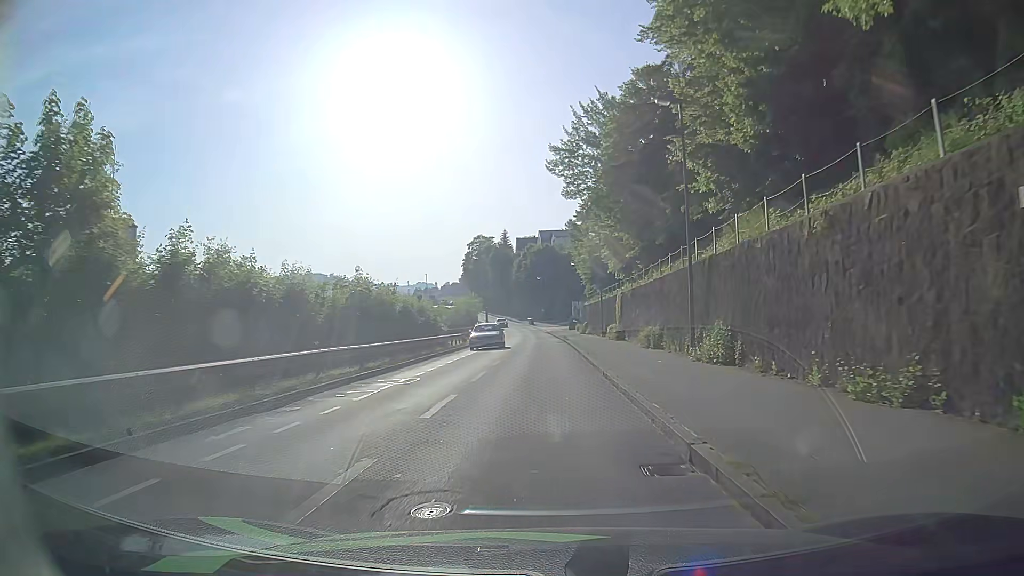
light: Day
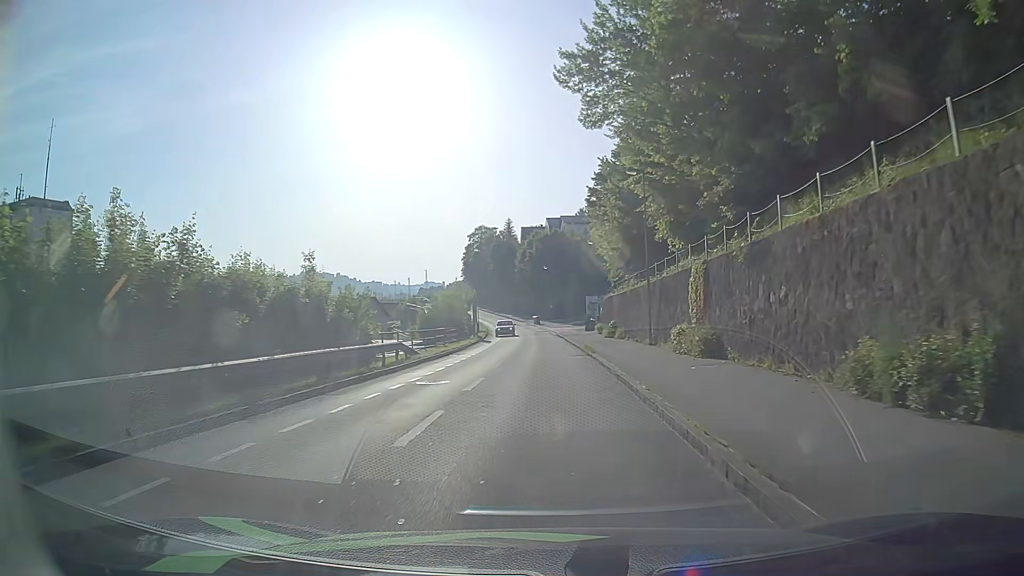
(0.0, +20.3) m; 0°
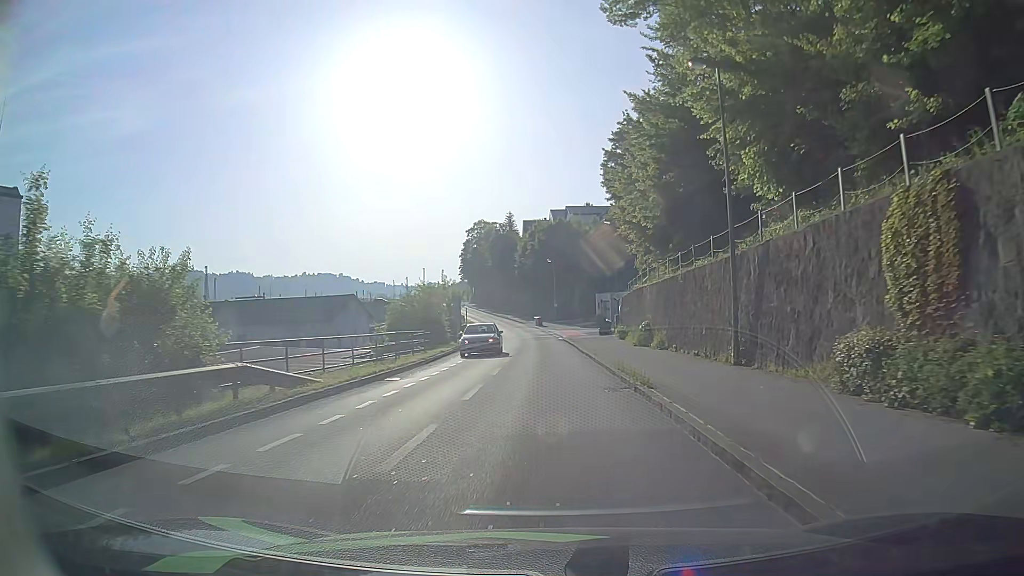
(0.0, +13.2) m; 0°
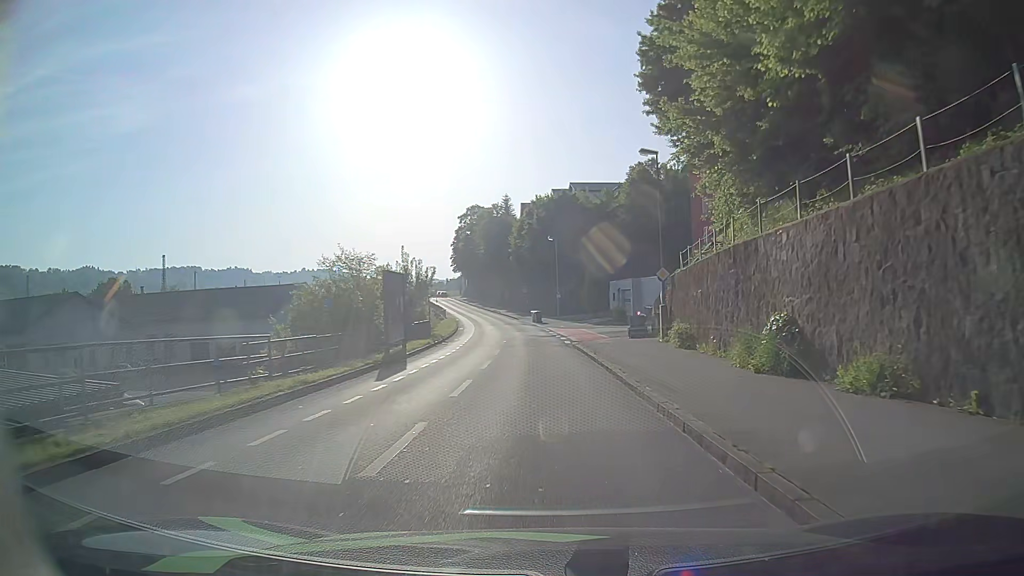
(+0.1, +18.3) m; +1°
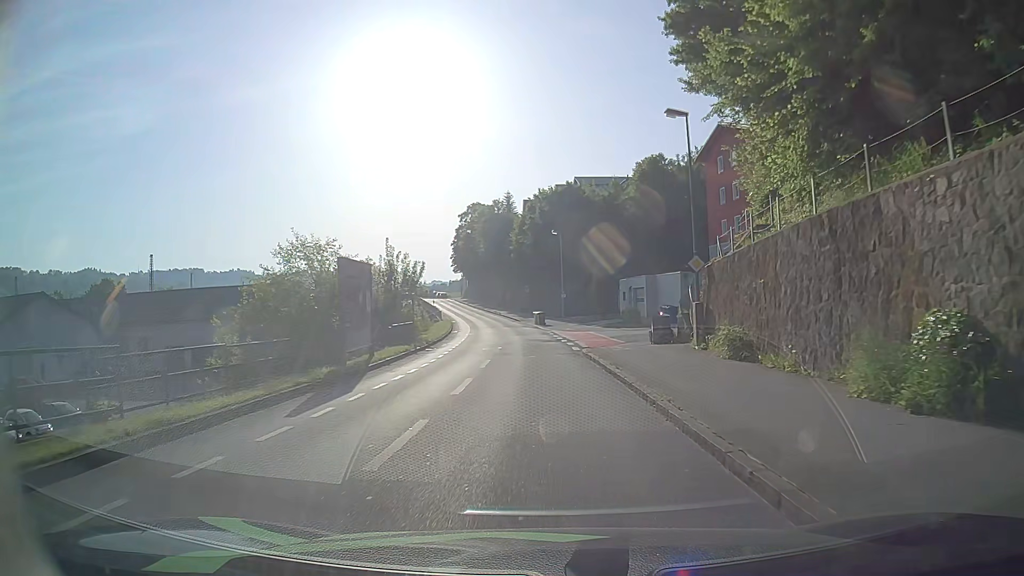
(0.0, +5.8) m; -1°
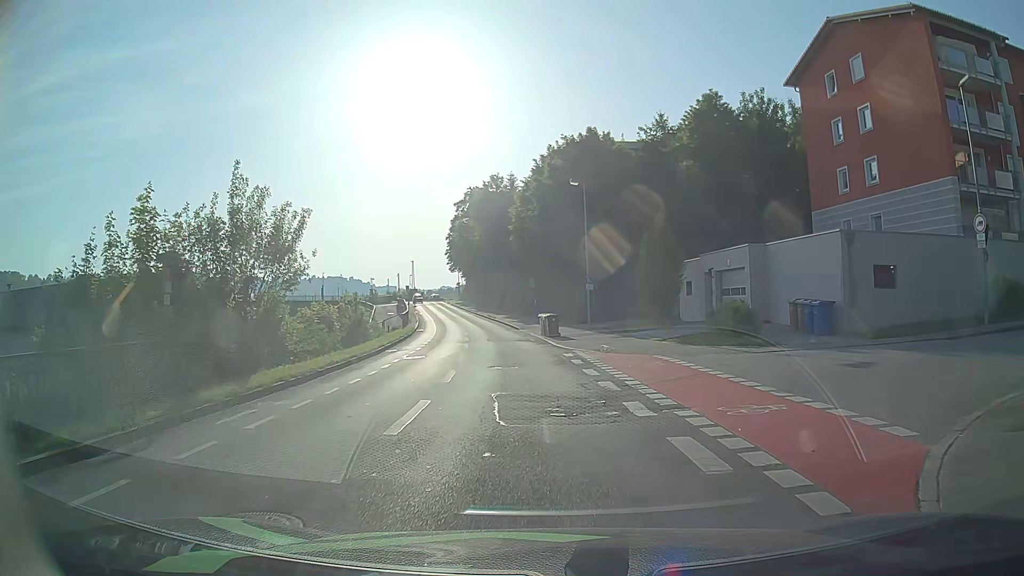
(-0.2, +23.1) m; -1°
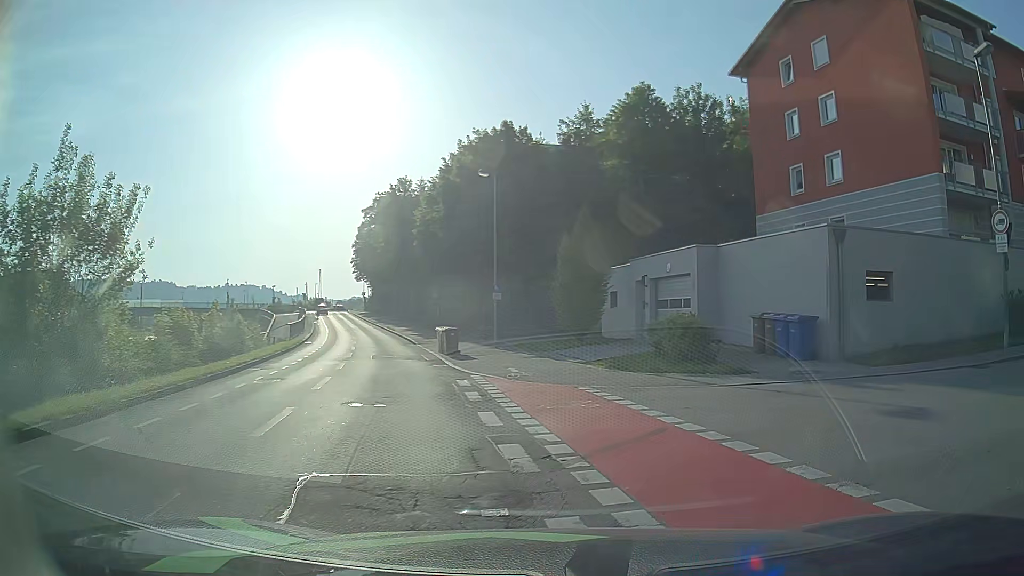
(+0.2, +5.1) m; +6°
